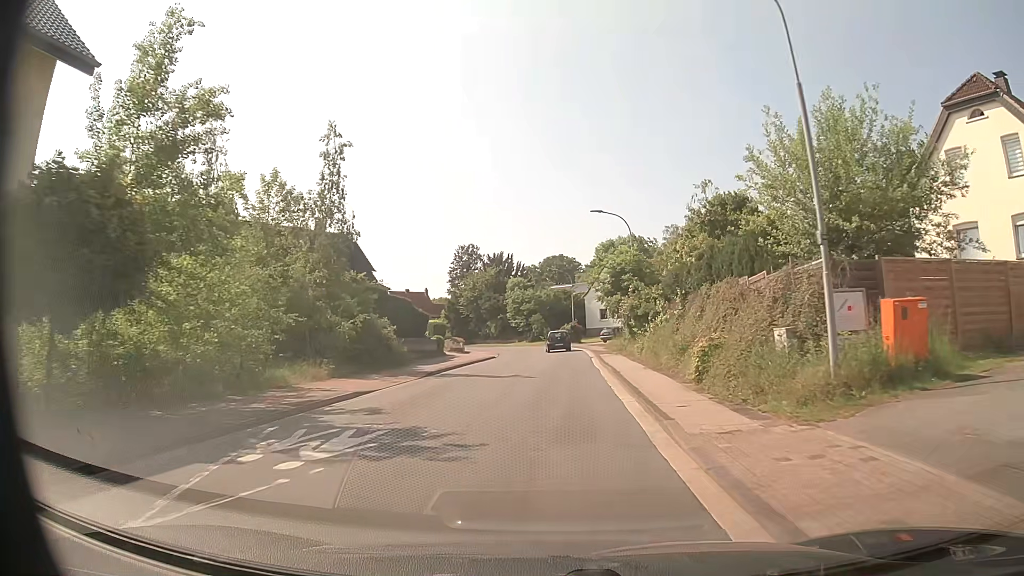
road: tertiary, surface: asphalt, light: Day
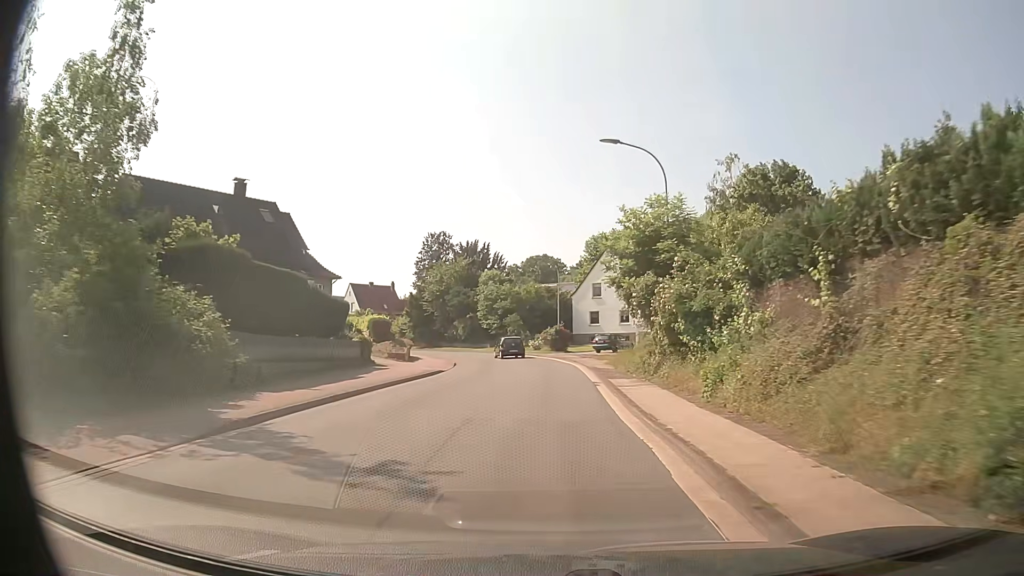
(+0.2, +14.8) m; +2°
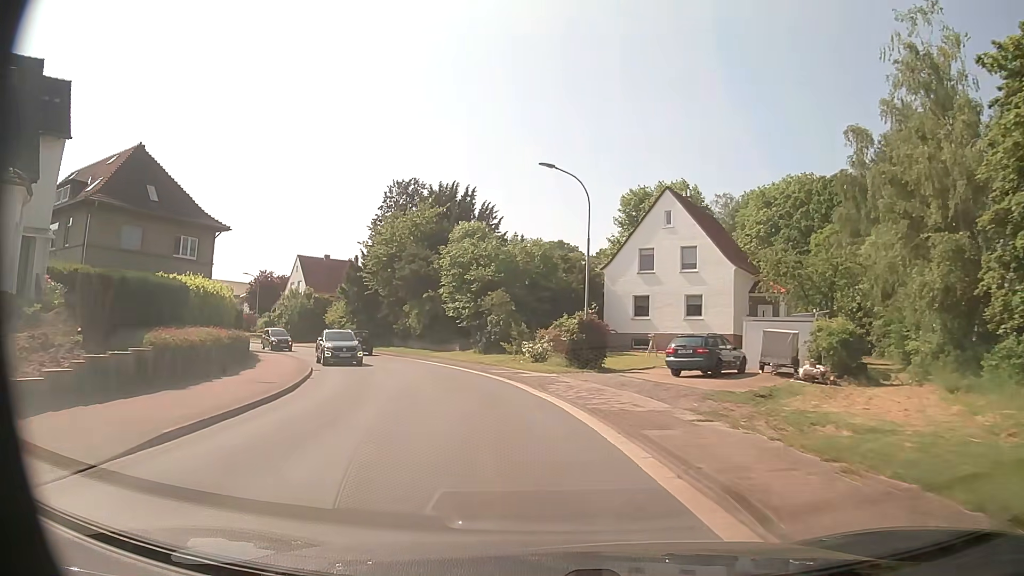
(0.0, +29.8) m; -1°
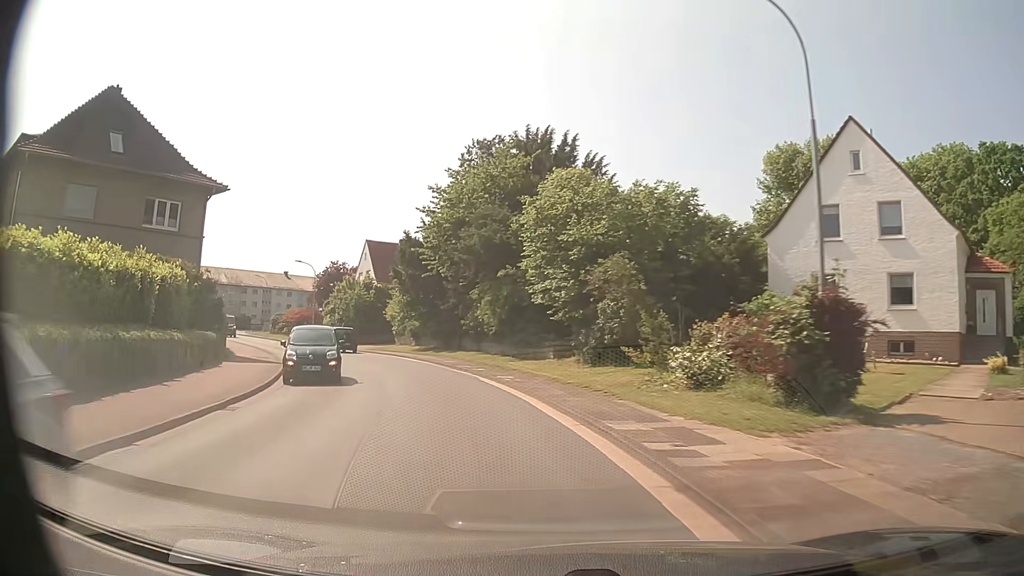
(-0.9, +14.4) m; -9°
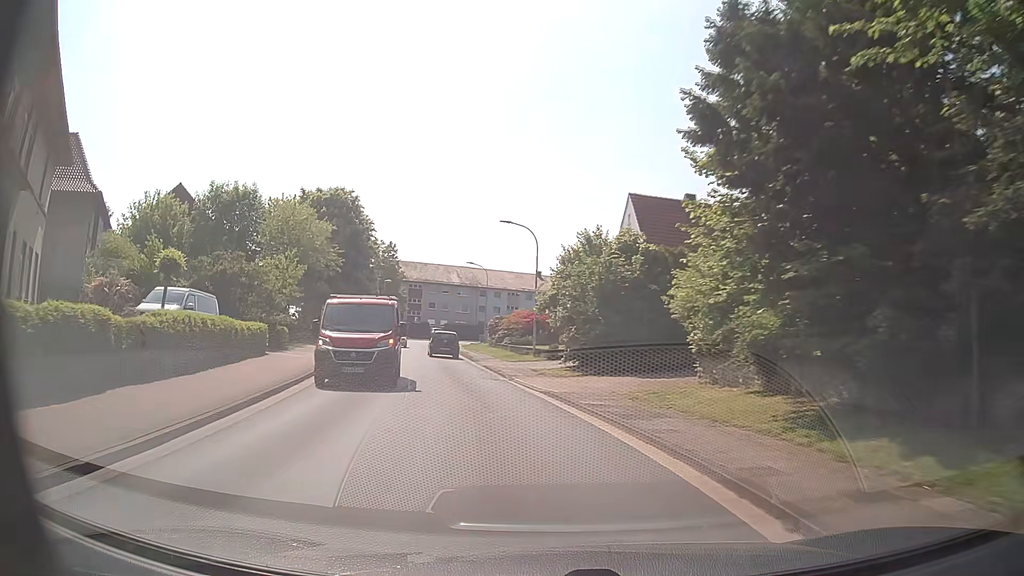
(-6.4, +27.9) m; -23°
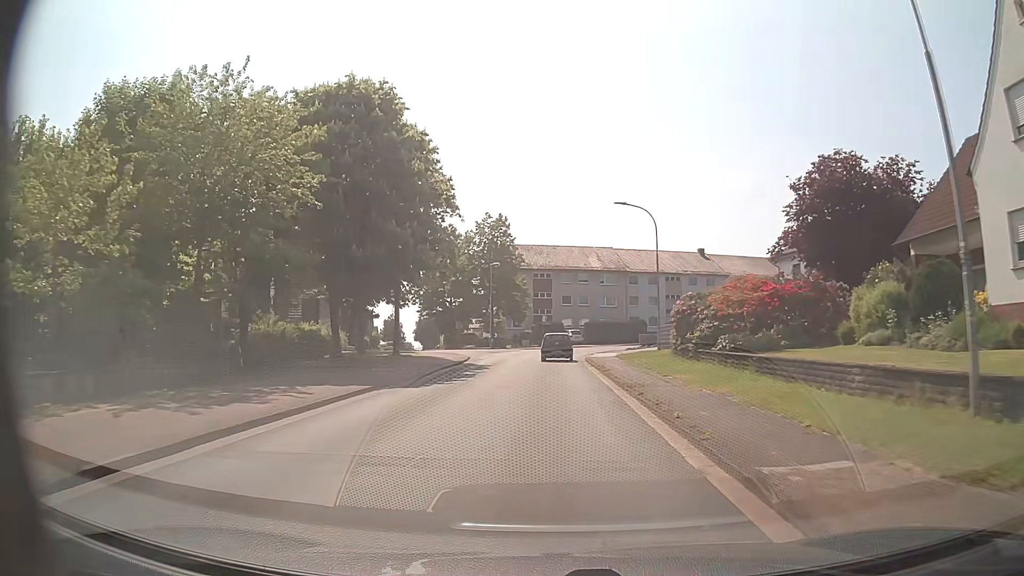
(-4.3, +29.1) m; -13°
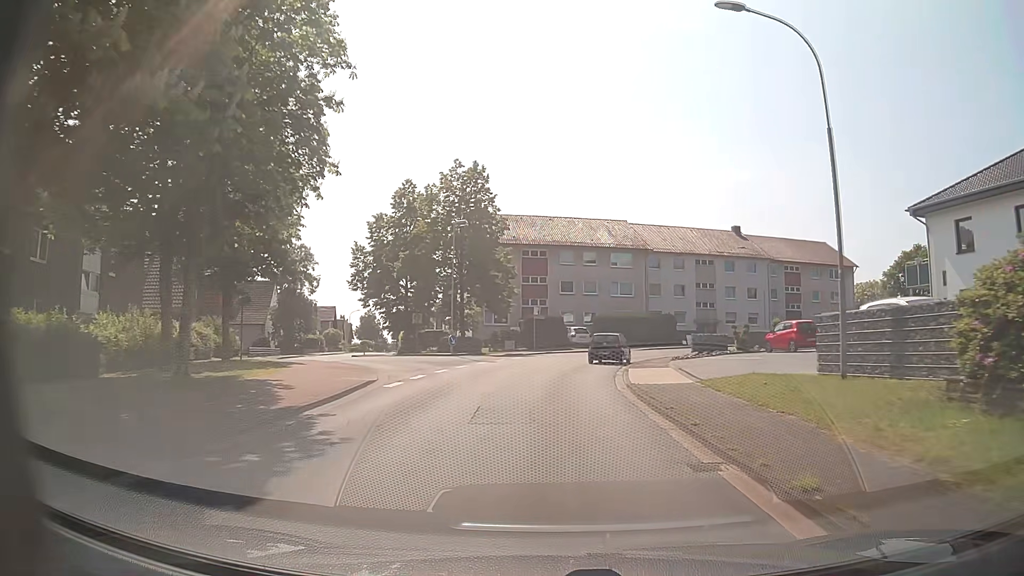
(0.0, +21.9) m; +1°
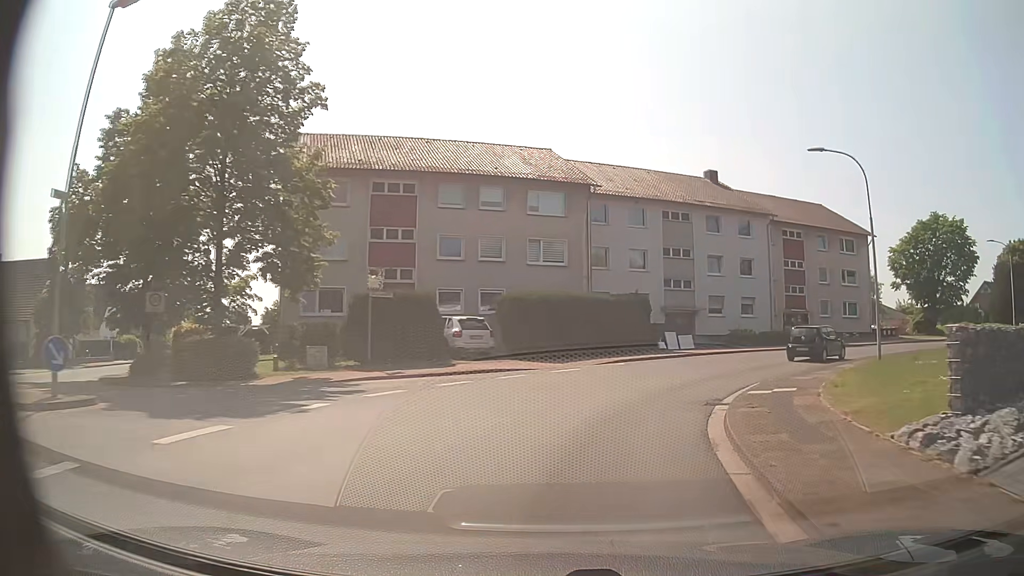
(+1.5, +27.6) m; +8°
(+1, +10) (+5, +19) (+11, +27) (+18, +34) (+26, +40) (+35, +45) (+43, +51) (+51, +57) (+59, +62) (+67, +68) m
